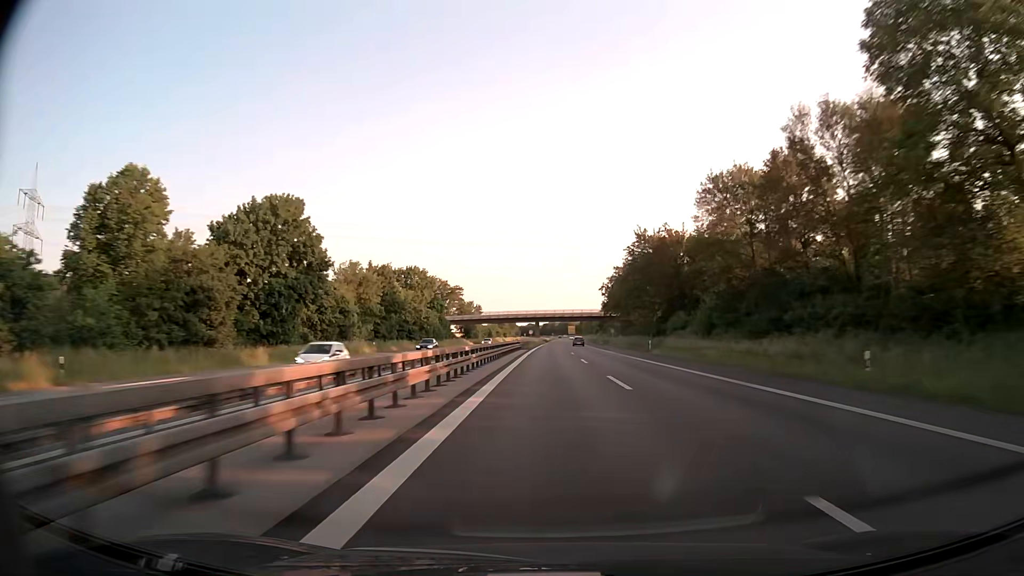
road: trunk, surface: asphalt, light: Day
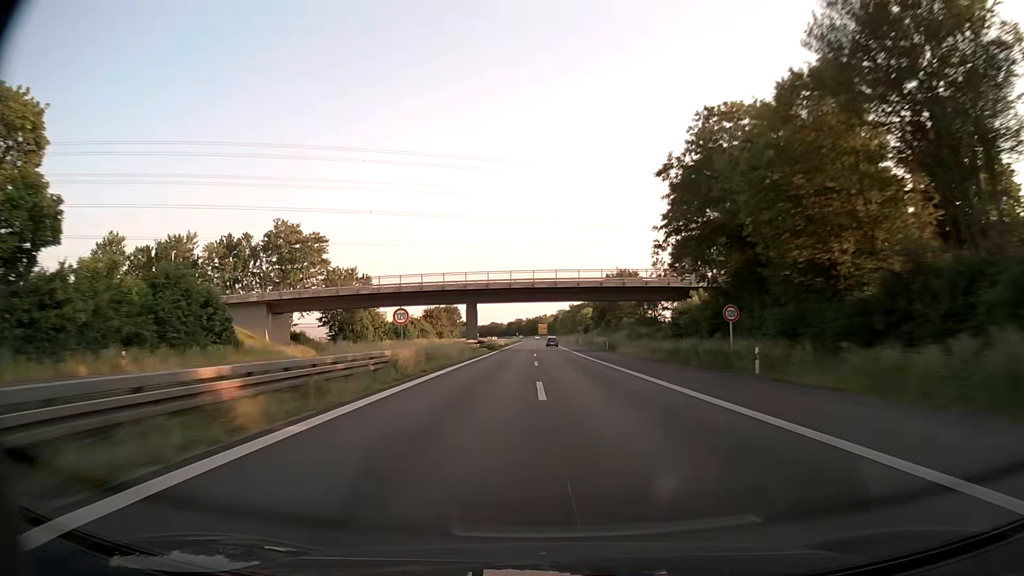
(+2.3, +93.0) m; +2°
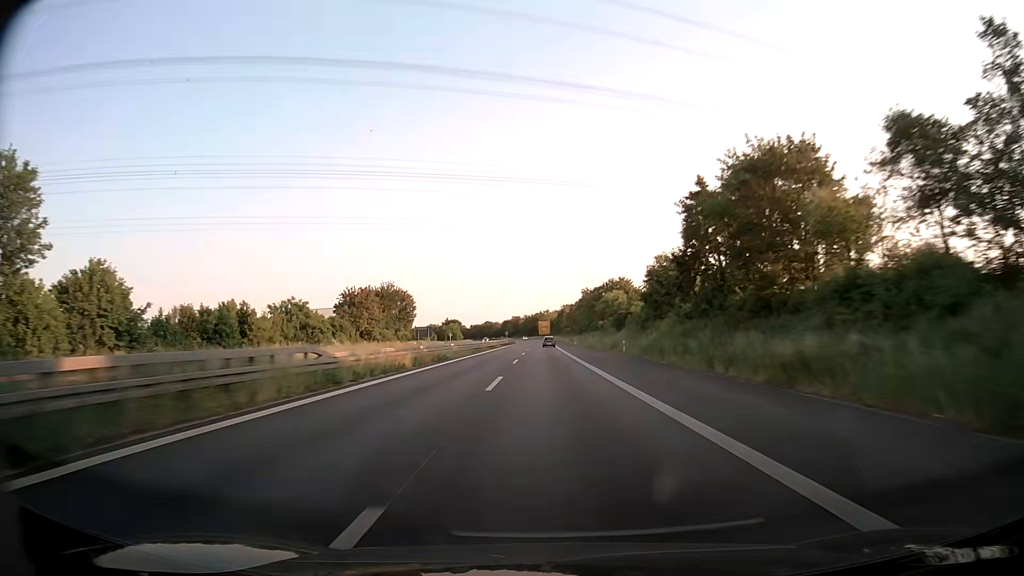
(+0.5, +69.5) m; 0°
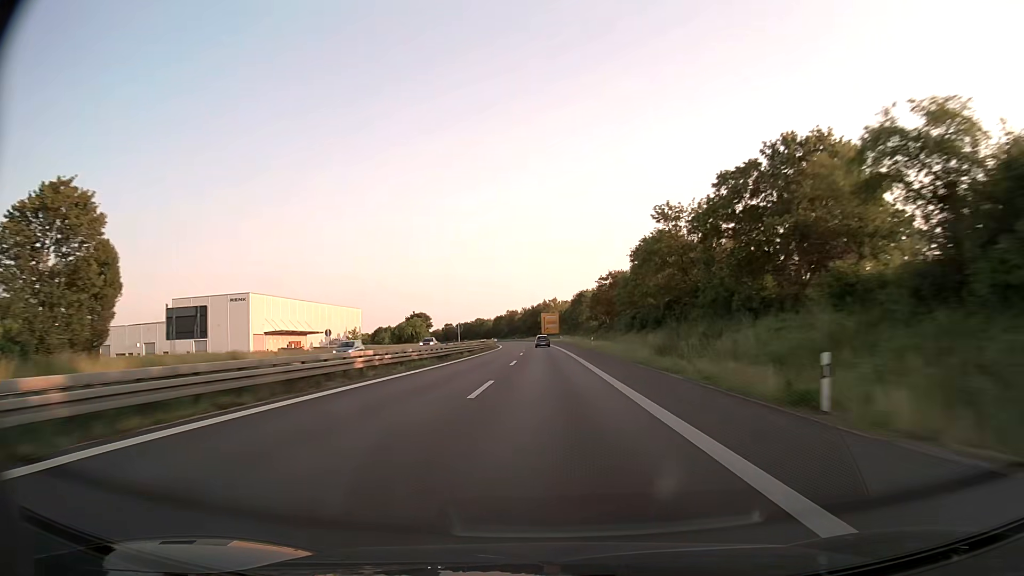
(-0.7, +92.7) m; -1°
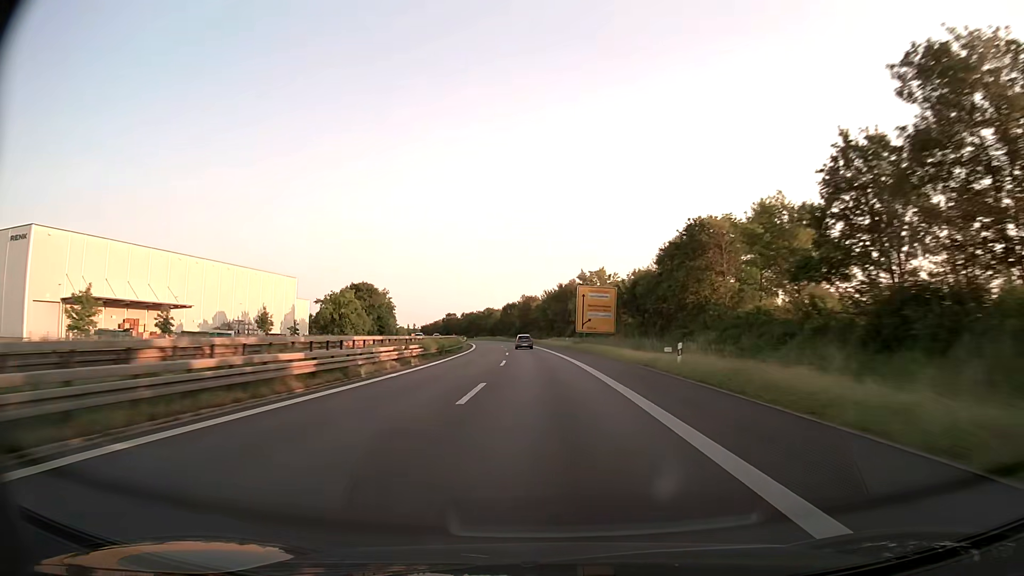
(-1.3, +91.6) m; -2°
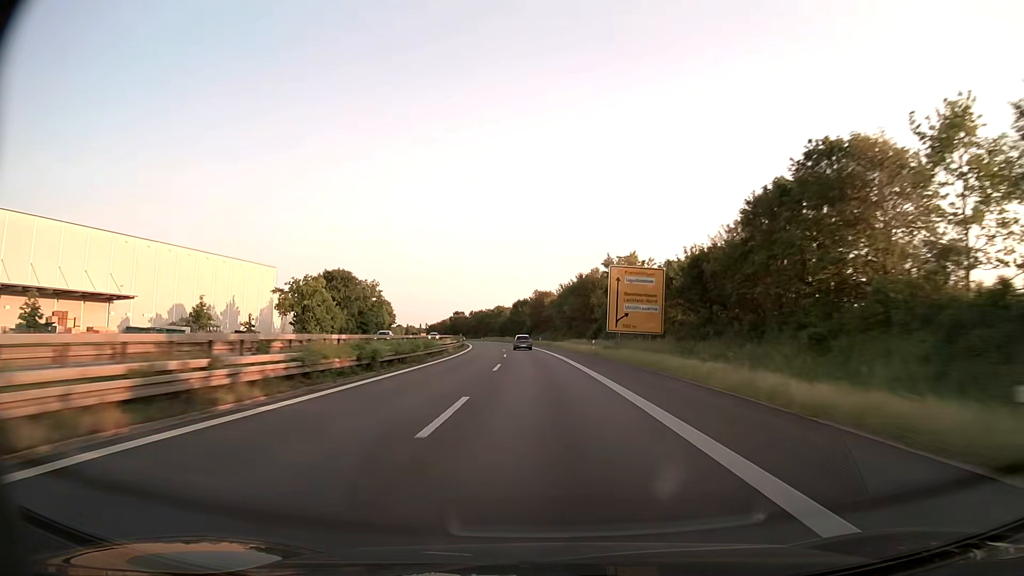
(-0.2, +22.5) m; -1°
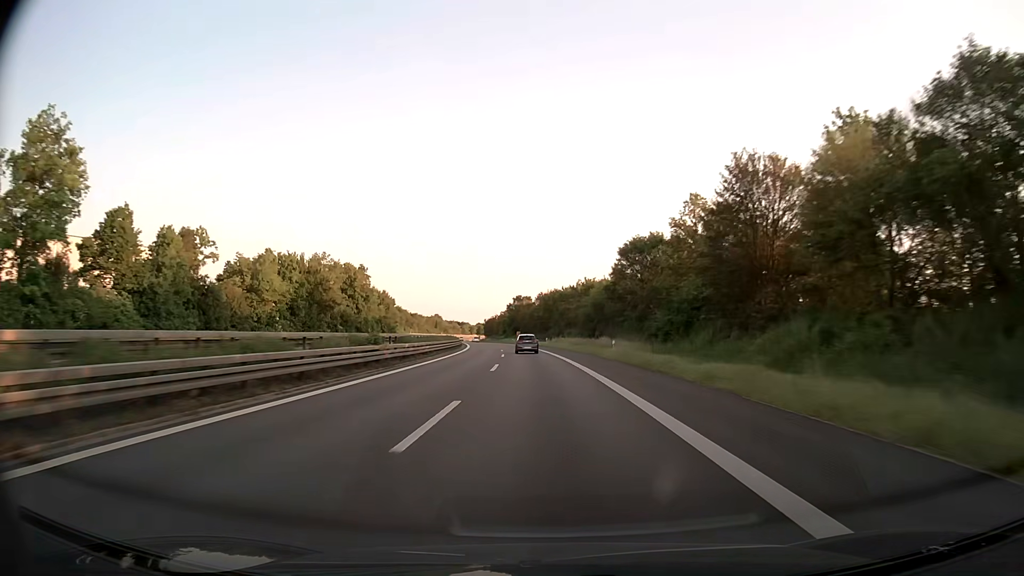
(-6.9, +109.1) m; -7°
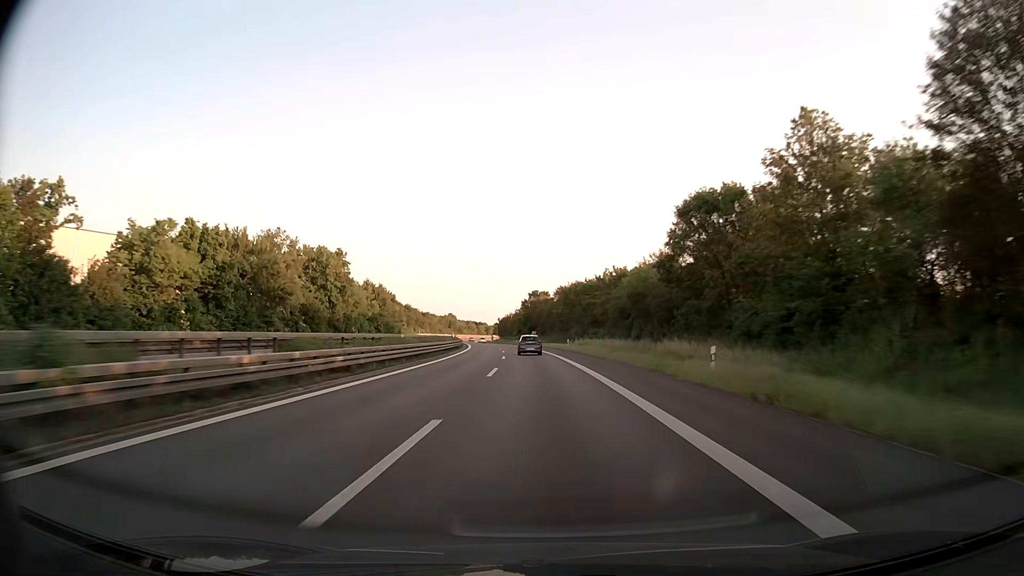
(-0.3, +21.0) m; -2°
(0, +10) (0, +20) (-1, +30) (-1, +40) (-2, +50) (-2, +60) (-3, +70) (-4, +80) (-5, +90) (-6, +100) m
